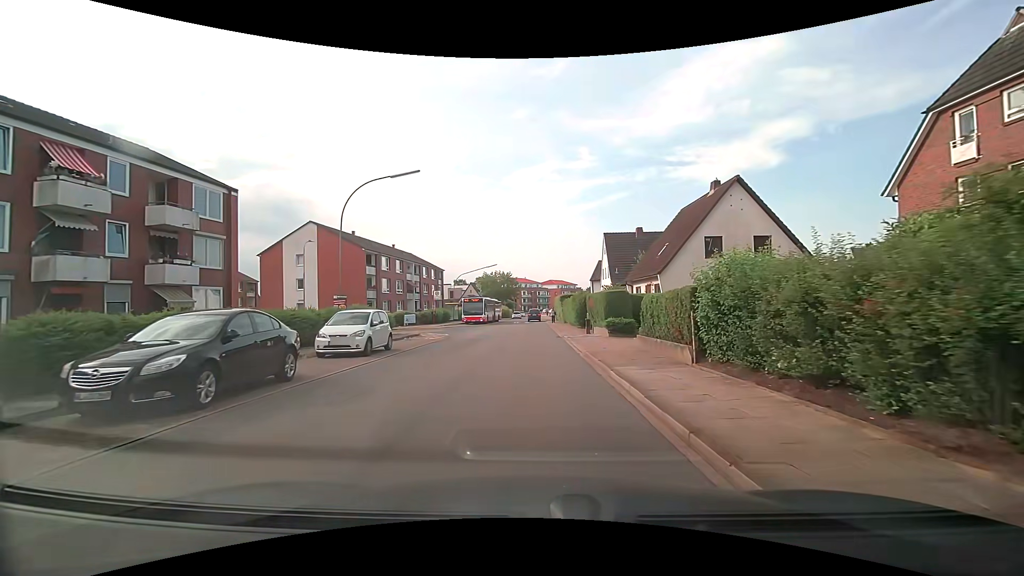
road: residential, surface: asphalt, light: Day
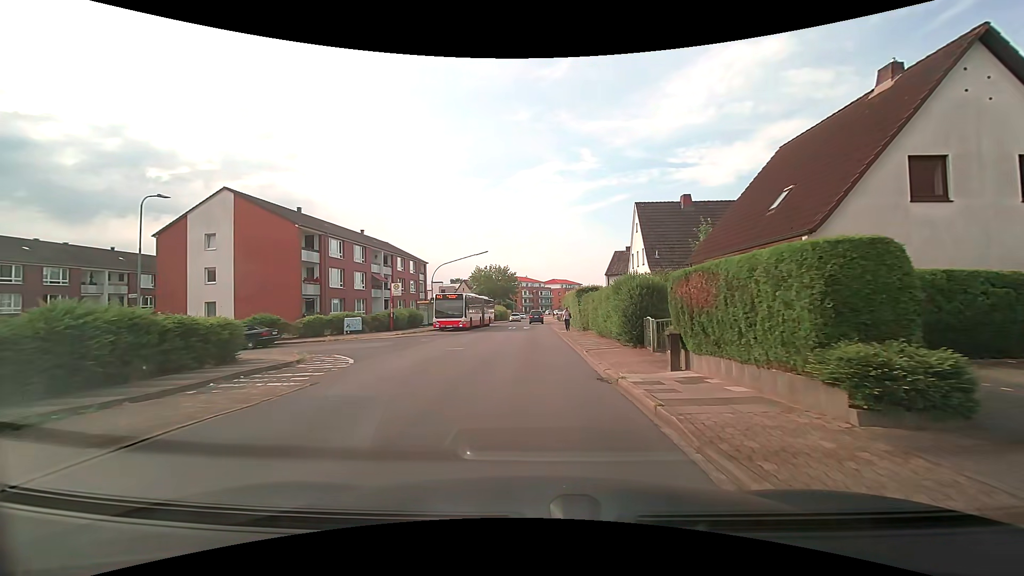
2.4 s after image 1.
(-0.1, +16.4) m; 0°
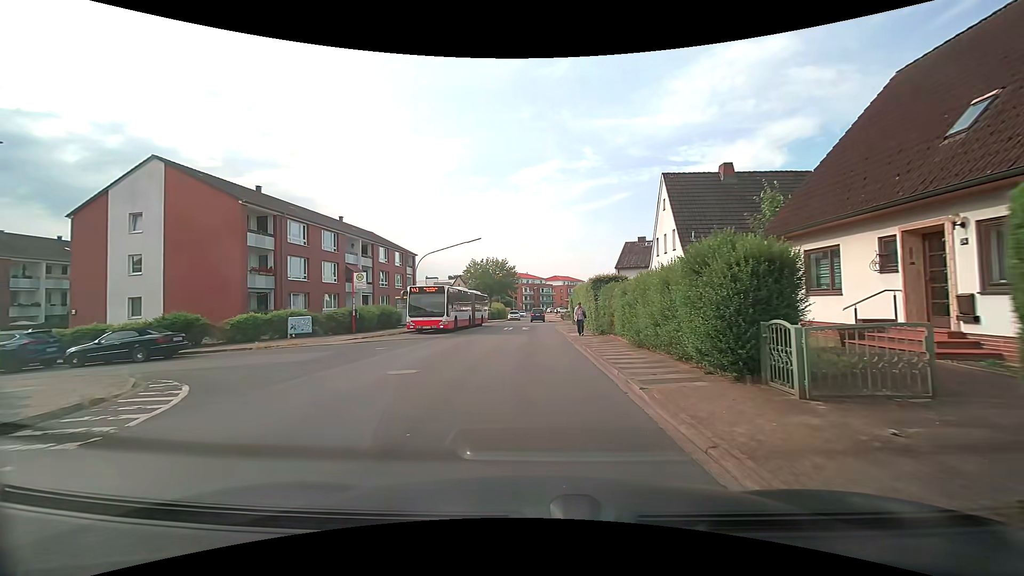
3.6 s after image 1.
(0.0, +7.9) m; 0°
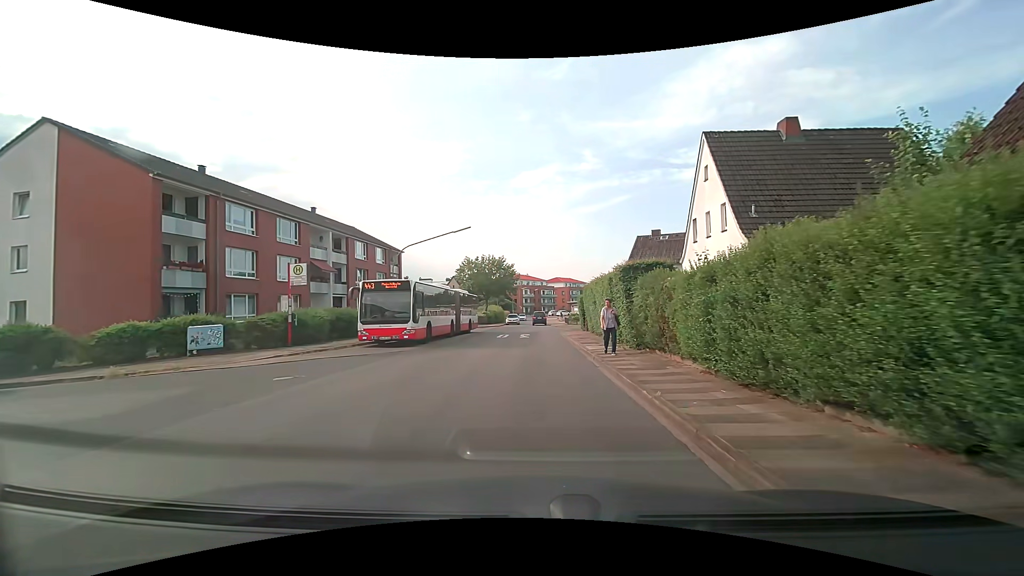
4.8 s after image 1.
(0.0, +7.7) m; -1°
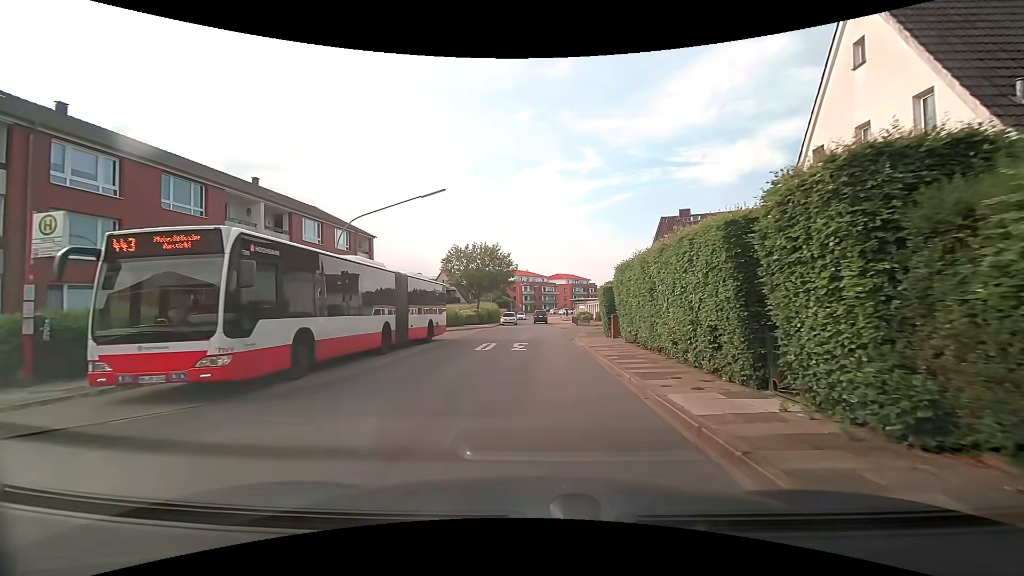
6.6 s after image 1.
(+0.1, +11.1) m; 0°
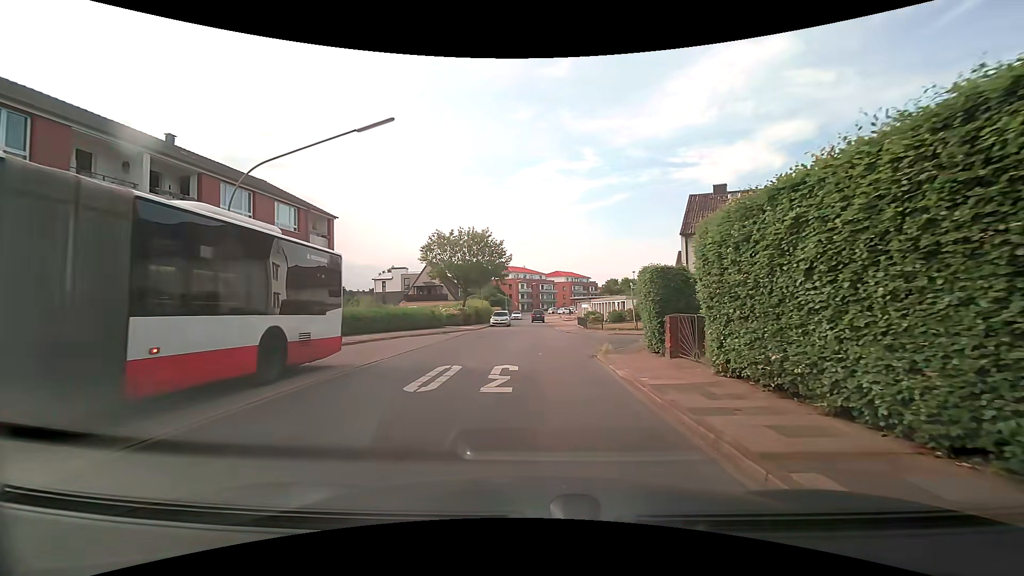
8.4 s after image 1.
(+0.1, +9.6) m; +1°
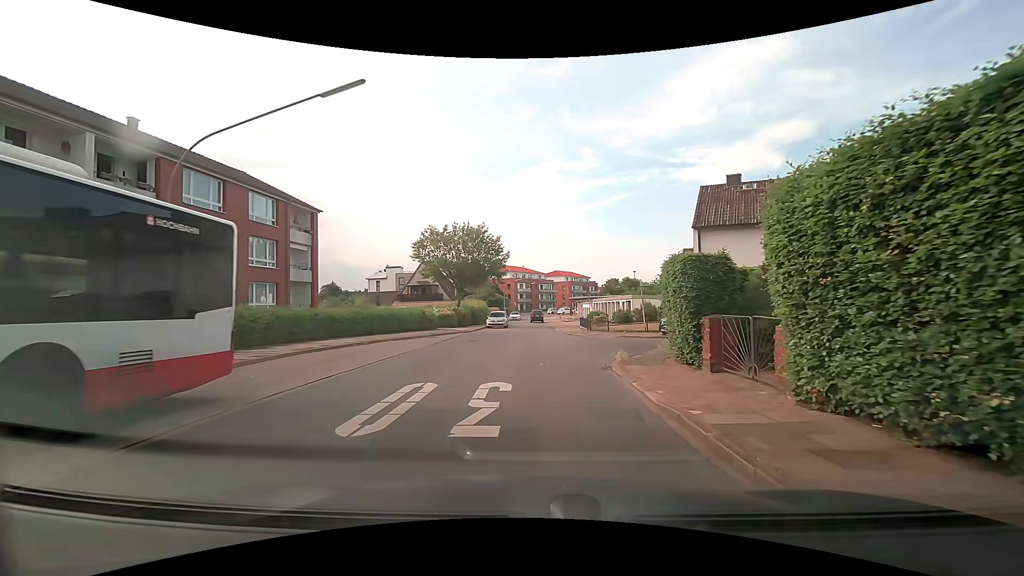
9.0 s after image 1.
(0.0, +2.9) m; 0°
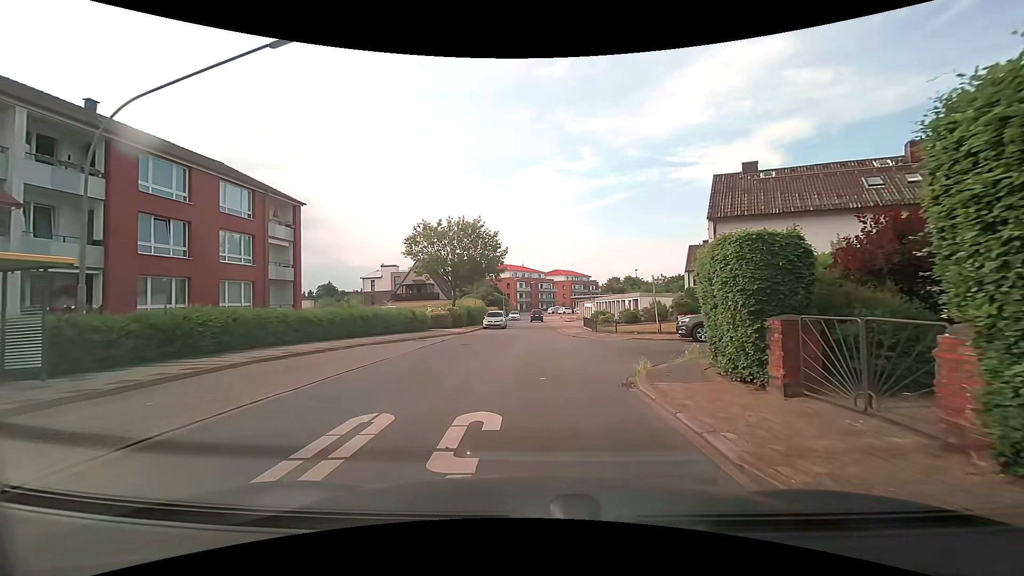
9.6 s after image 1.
(0.0, +2.8) m; +1°
